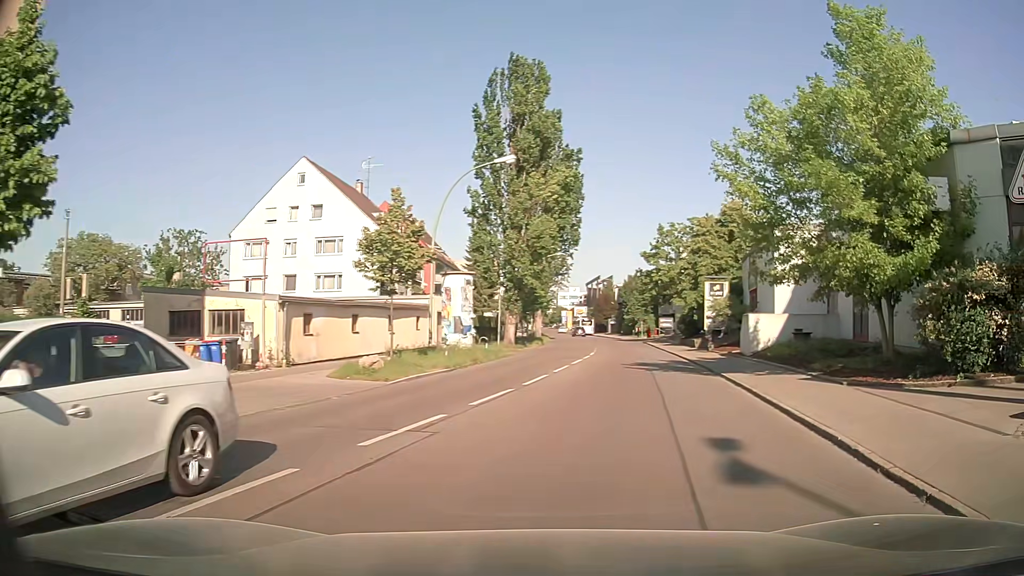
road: residential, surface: asphalt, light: Day
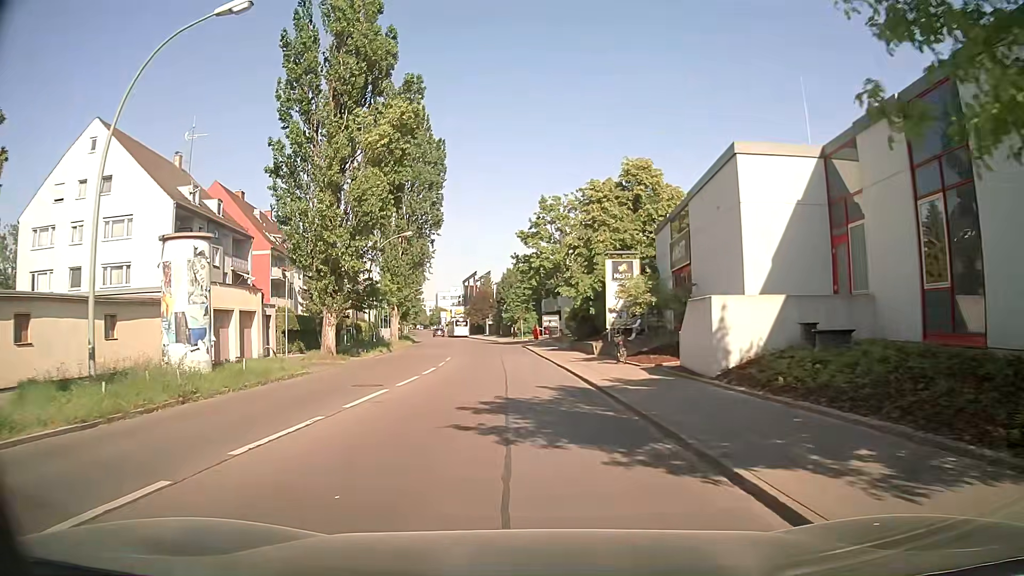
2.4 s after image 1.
(+2.7, +13.7) m; +10°
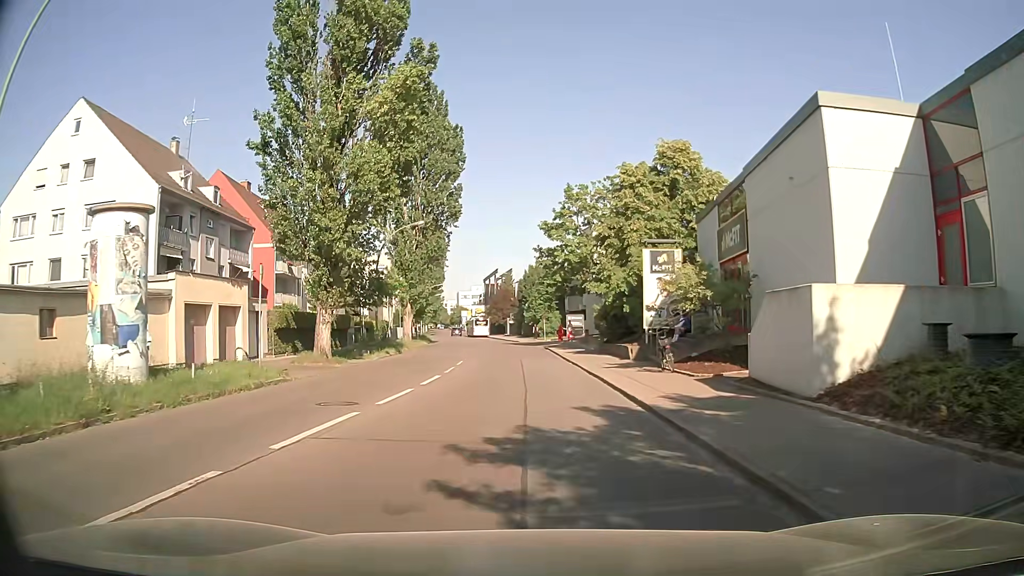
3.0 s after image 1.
(0.0, +4.3) m; 0°
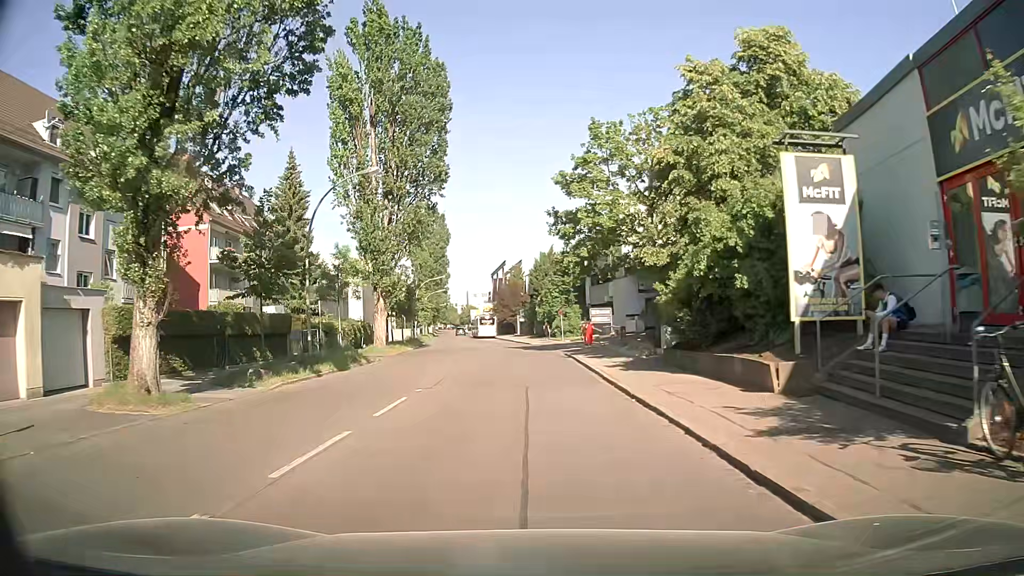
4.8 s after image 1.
(-0.2, +14.8) m; -1°
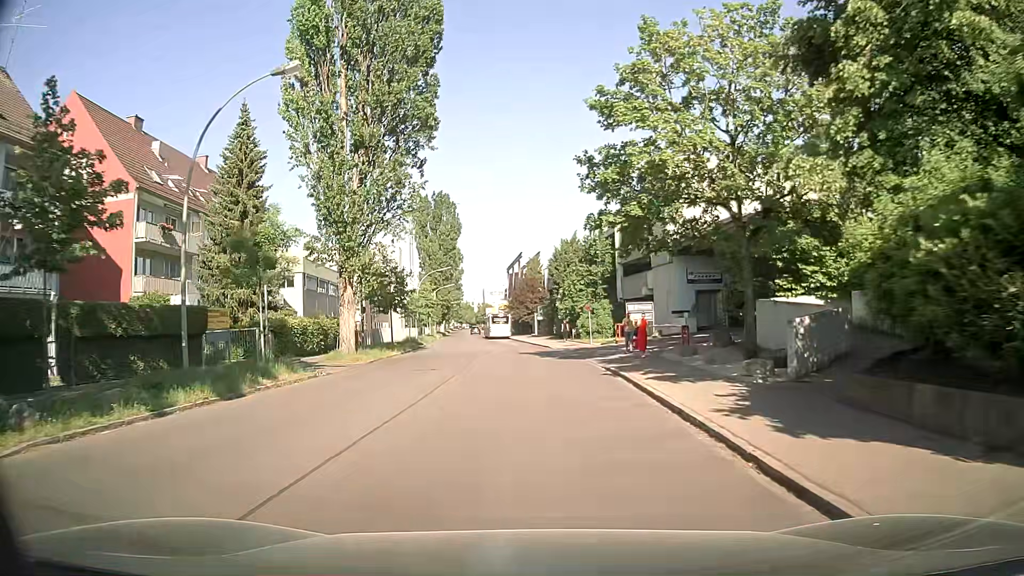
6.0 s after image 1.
(-0.1, +11.5) m; -2°
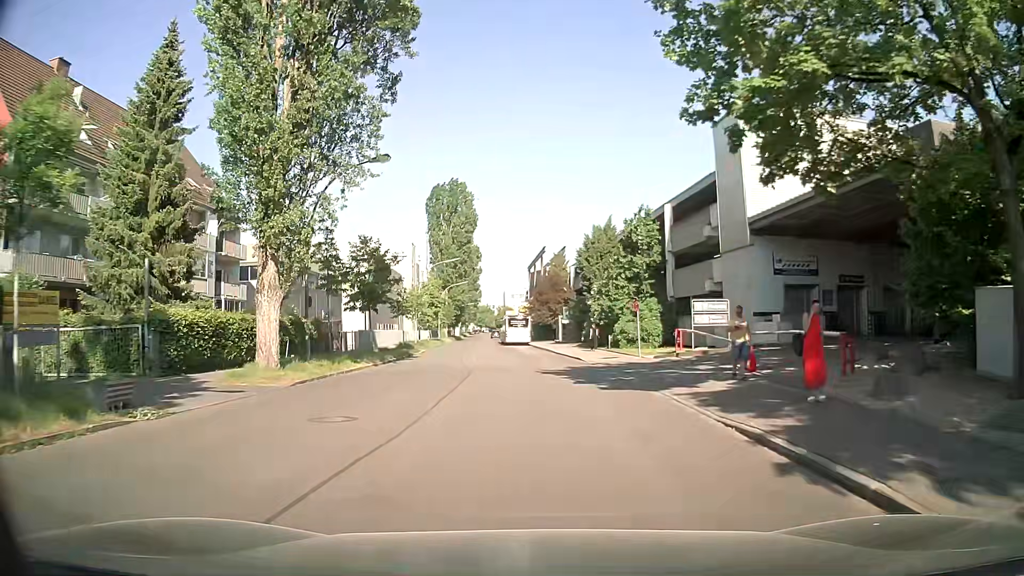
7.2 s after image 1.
(-0.3, +12.3) m; -2°
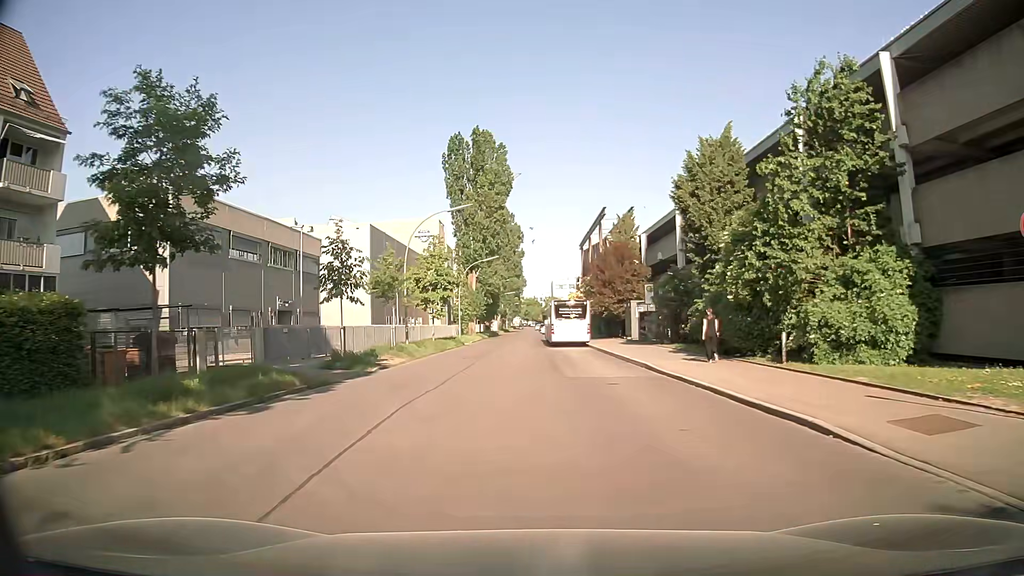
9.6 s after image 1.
(-0.8, +24.7) m; -4°
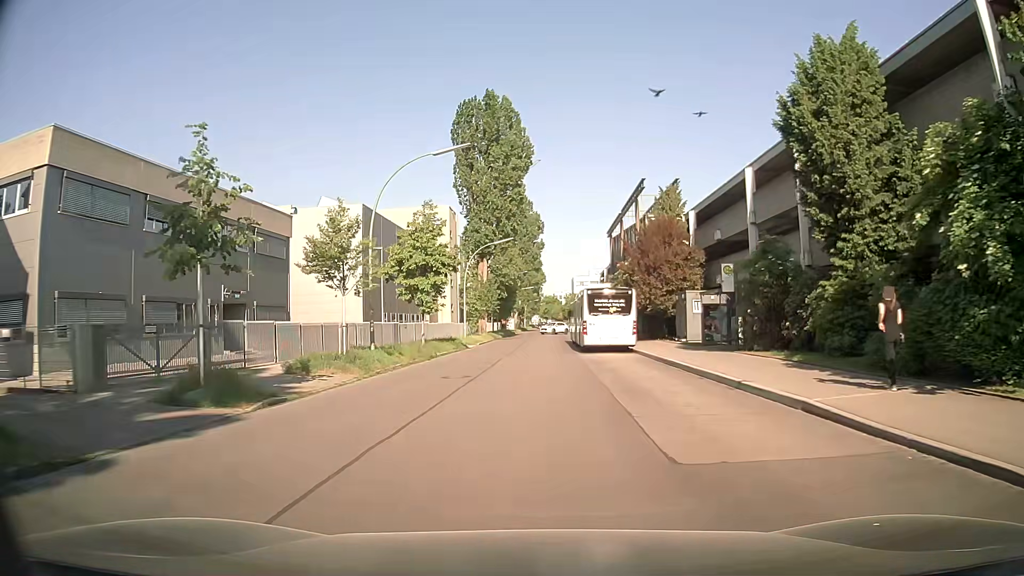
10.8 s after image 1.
(-0.3, +12.1) m; -2°
(0, +10) (0, +20) (0, +30) (0, +40) (+1, +50) (+2, +60) (+2, +70) (+3, +80) (+4, +90) (+4, +100) m
